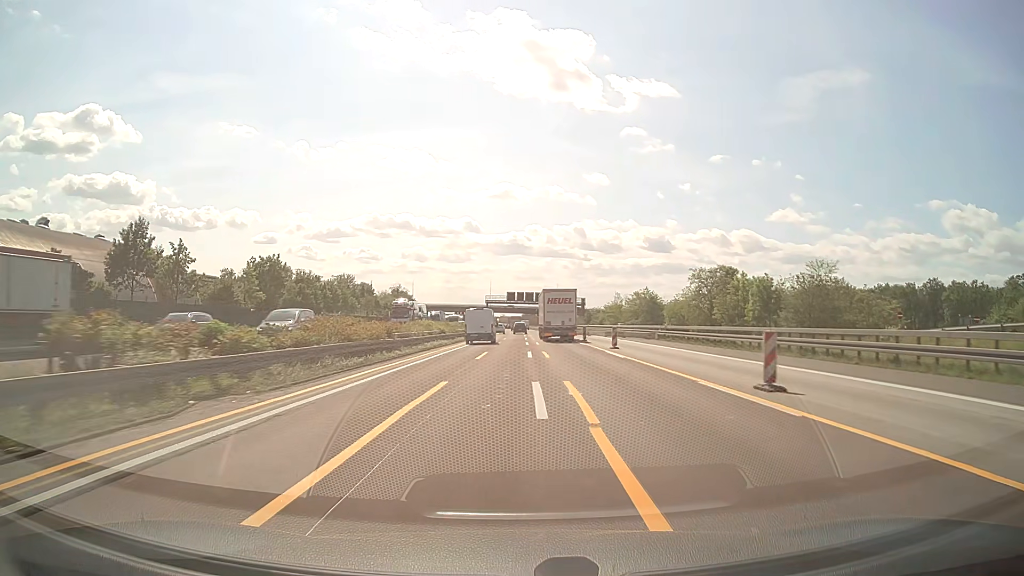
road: motorway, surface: asphalt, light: Day
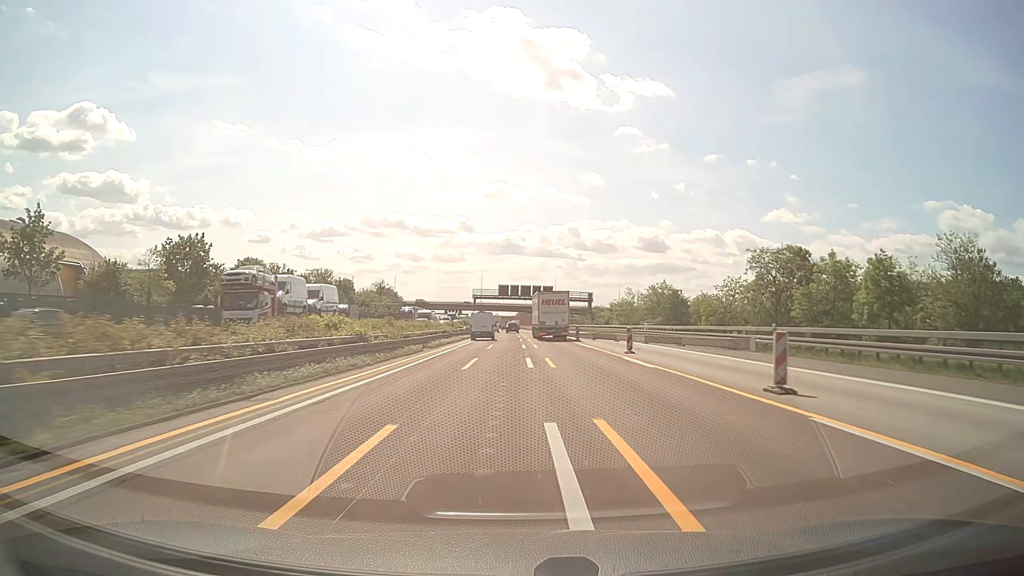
(0.0, +24.4) m; 0°
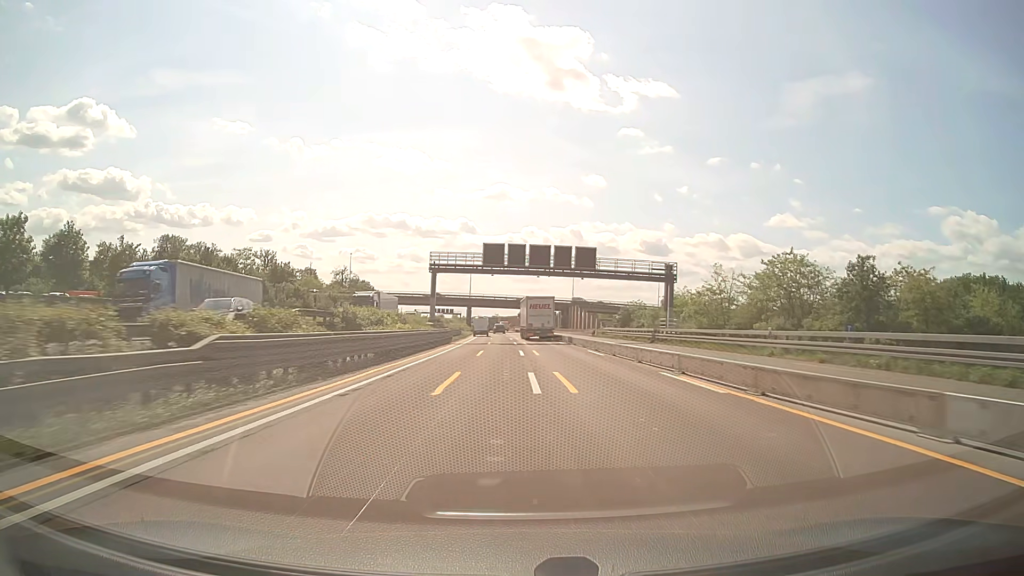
(-0.1, +61.7) m; 0°
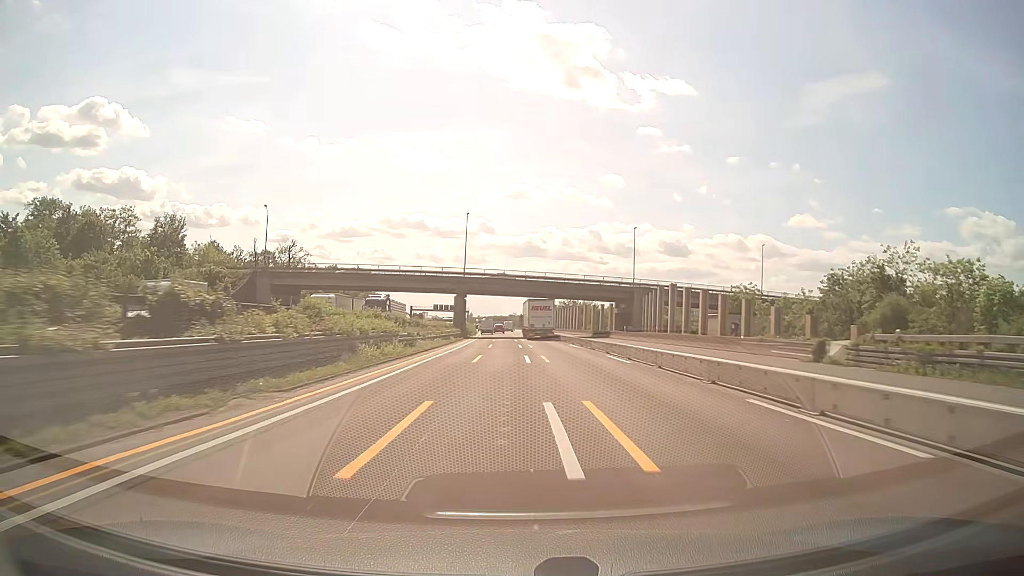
(-0.8, +63.0) m; -1°
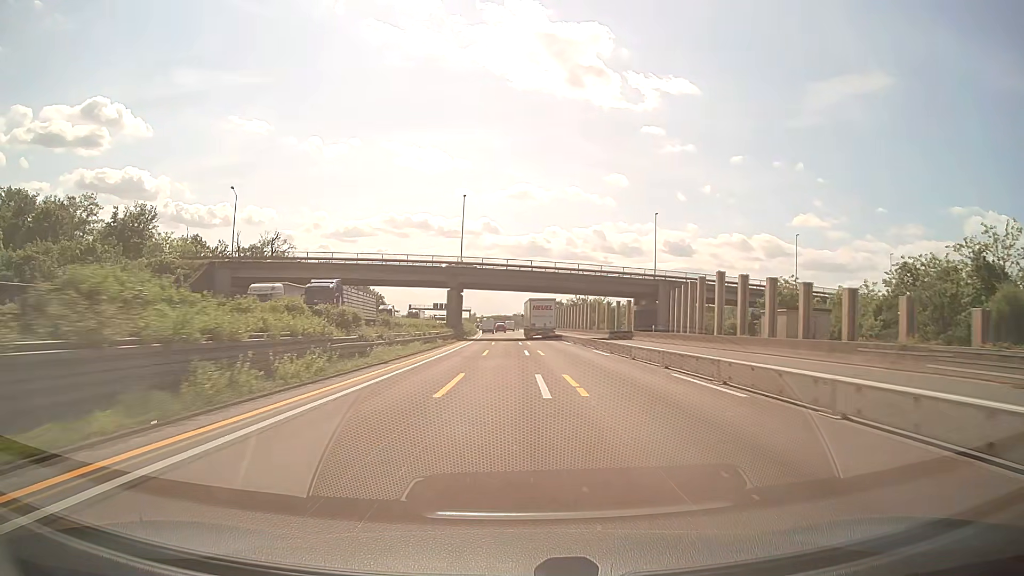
(-0.1, +12.7) m; -1°
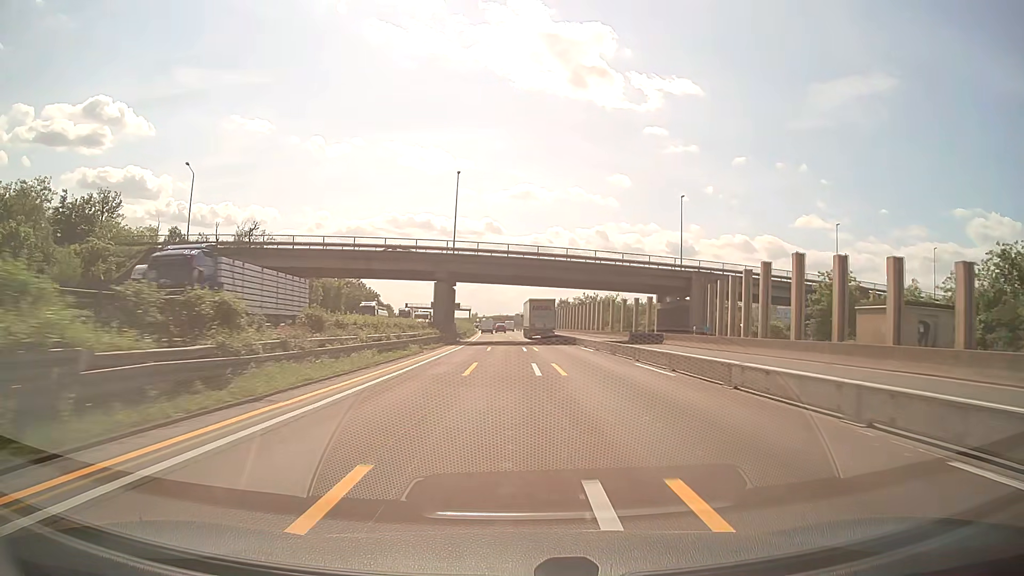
(0.0, +12.7) m; 0°
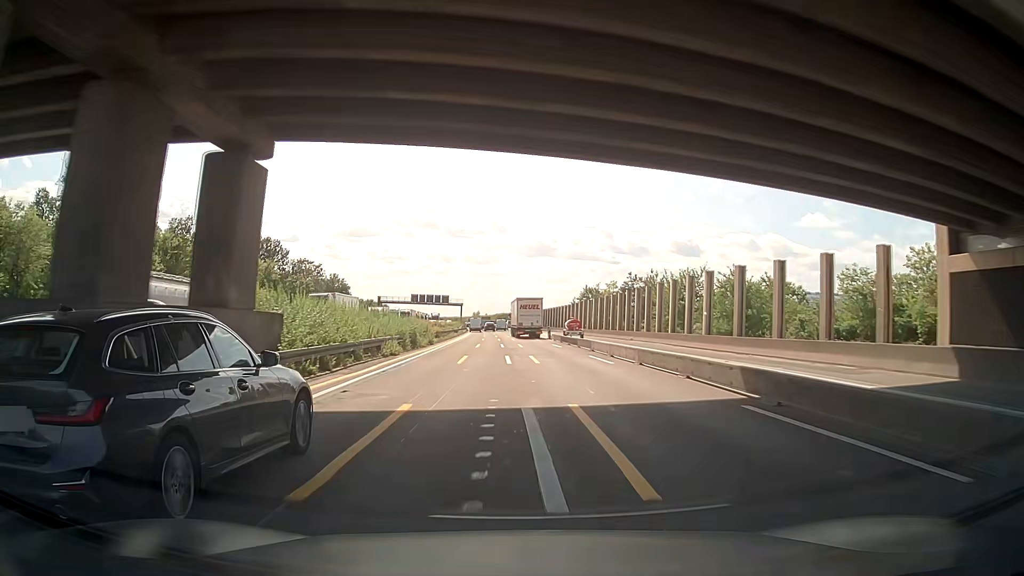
(-0.1, +51.7) m; 0°
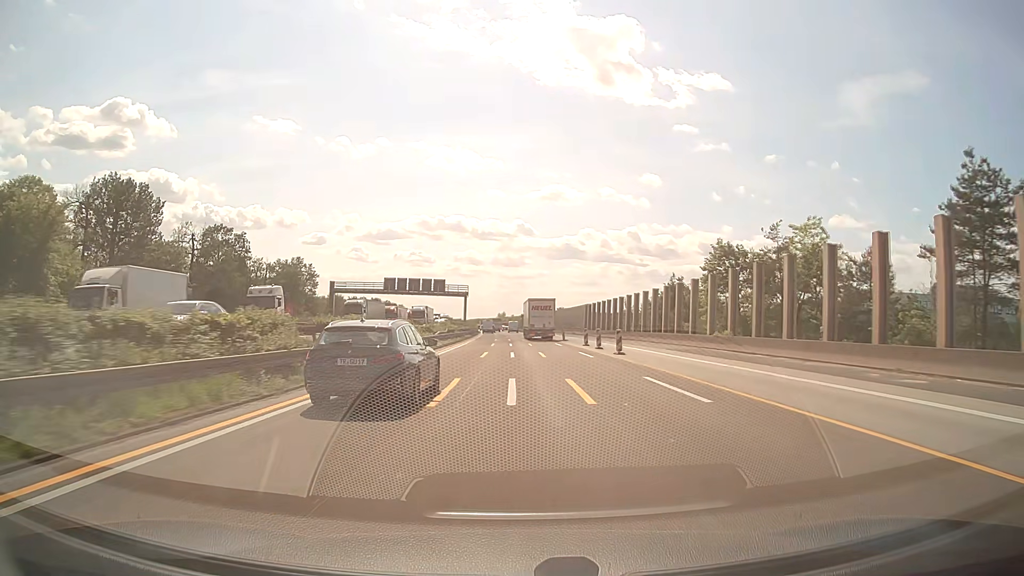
(-1.6, +66.1) m; -2°
(0, +10) (0, +20) (0, +30) (0, +40) (0, +50) (0, +60) (0, +70) (-1, +80) (-1, +90) (-1, +100) m
